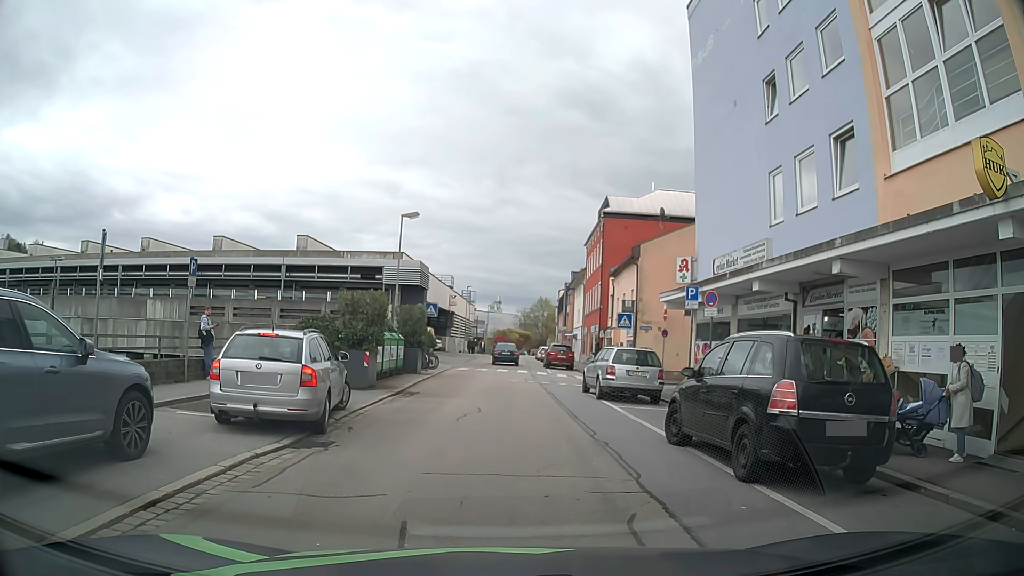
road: residential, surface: asphalt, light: Day
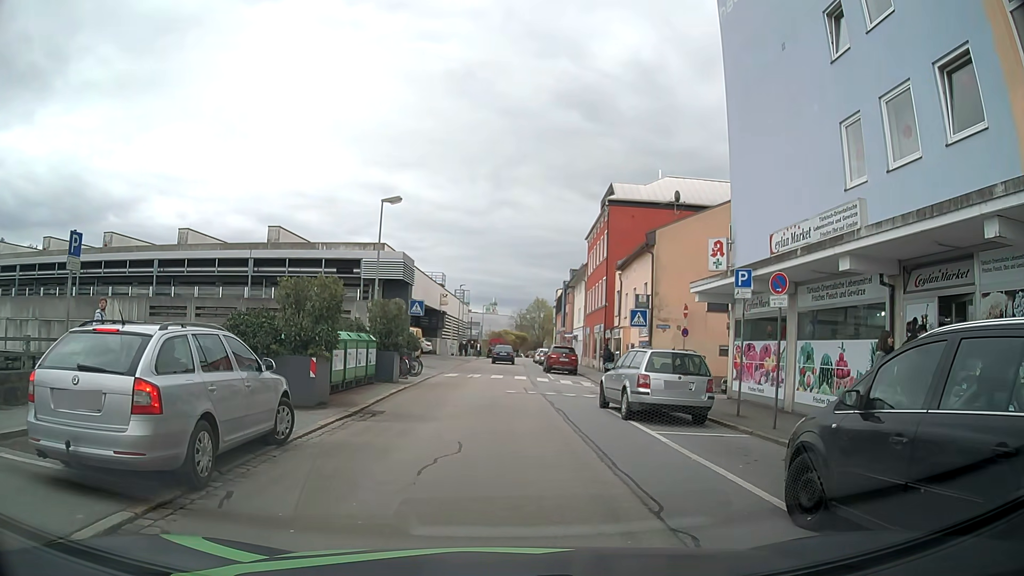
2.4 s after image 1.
(0.0, +4.7) m; -1°
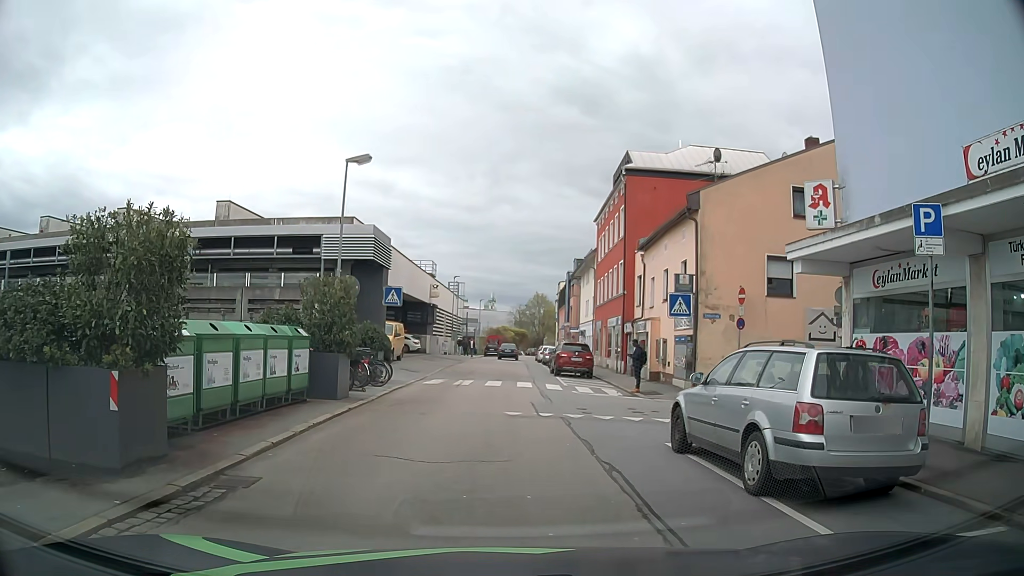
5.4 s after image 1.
(+0.2, +7.3) m; 0°
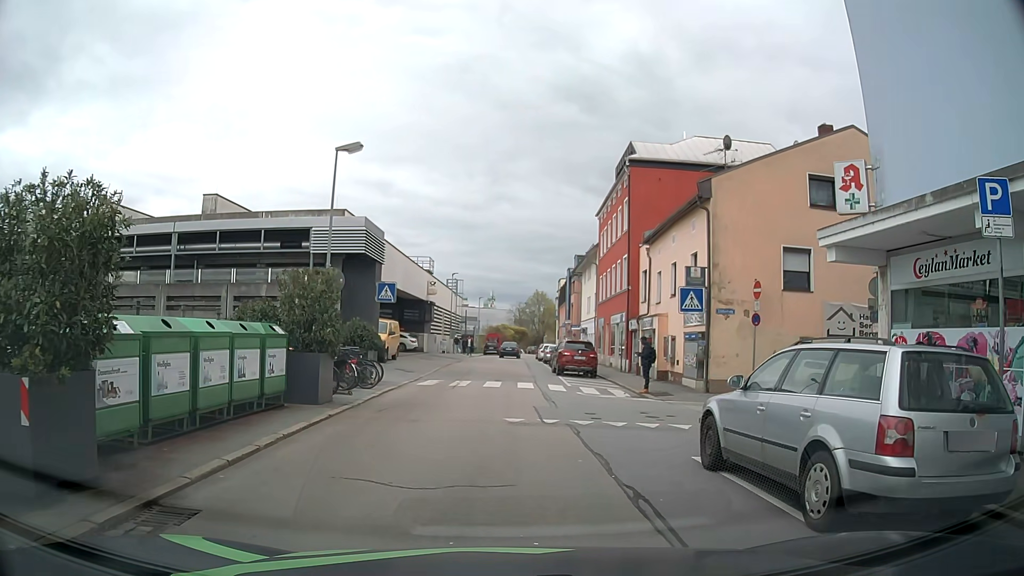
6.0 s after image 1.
(0.0, +1.5) m; +1°
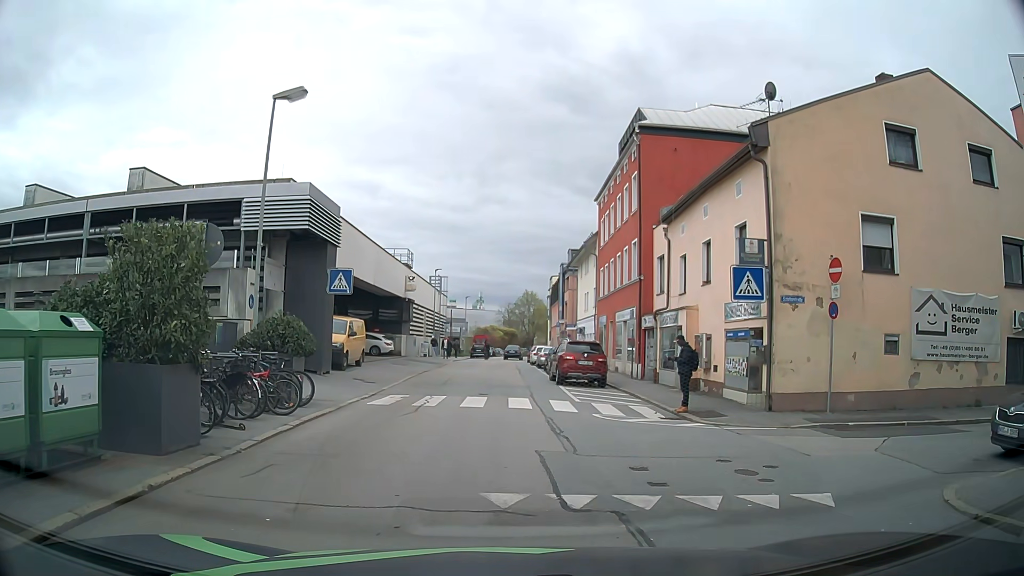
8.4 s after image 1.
(0.0, +6.0) m; +1°
